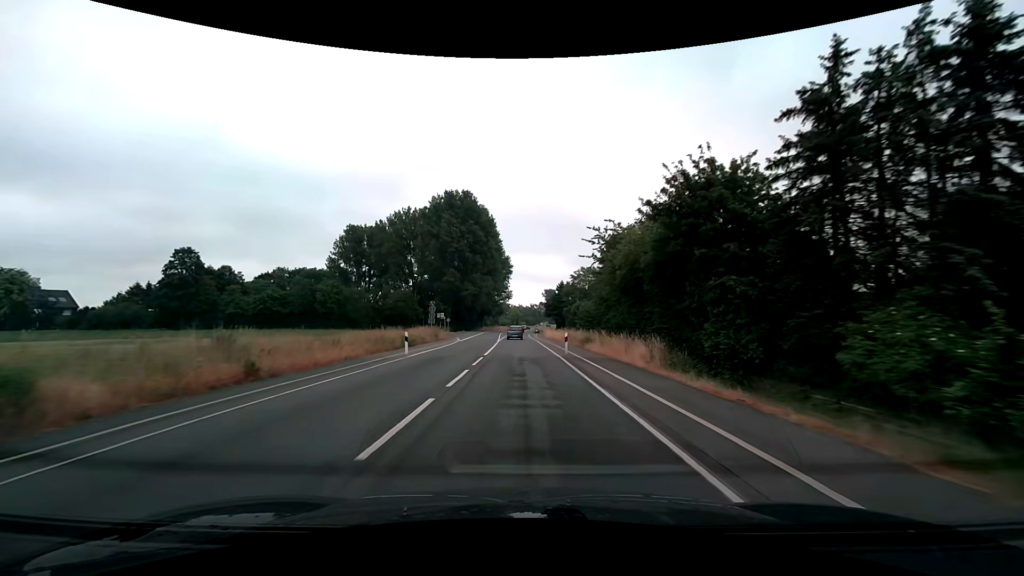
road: secondary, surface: asphalt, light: Day
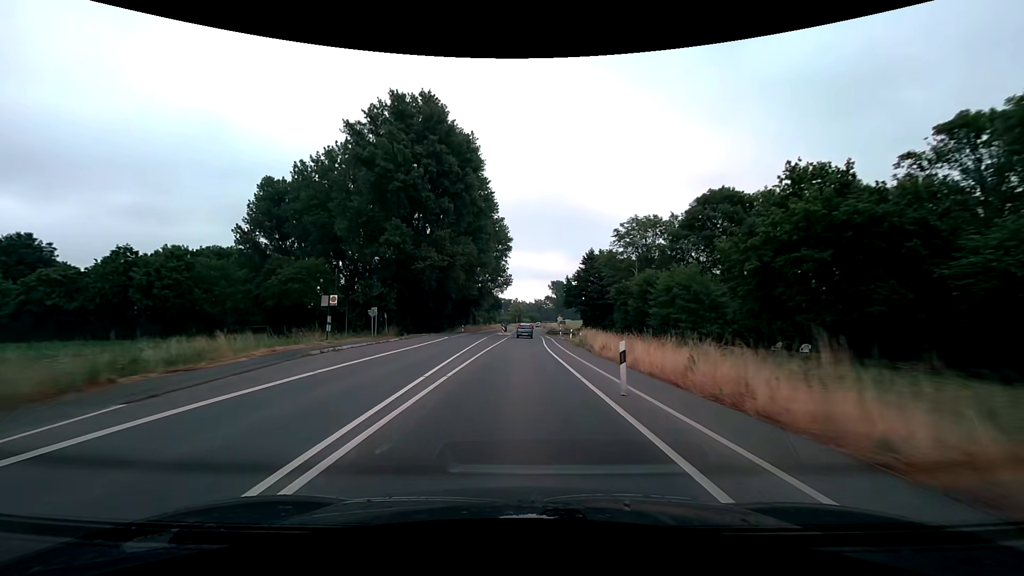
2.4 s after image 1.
(-0.5, +50.0) m; -1°
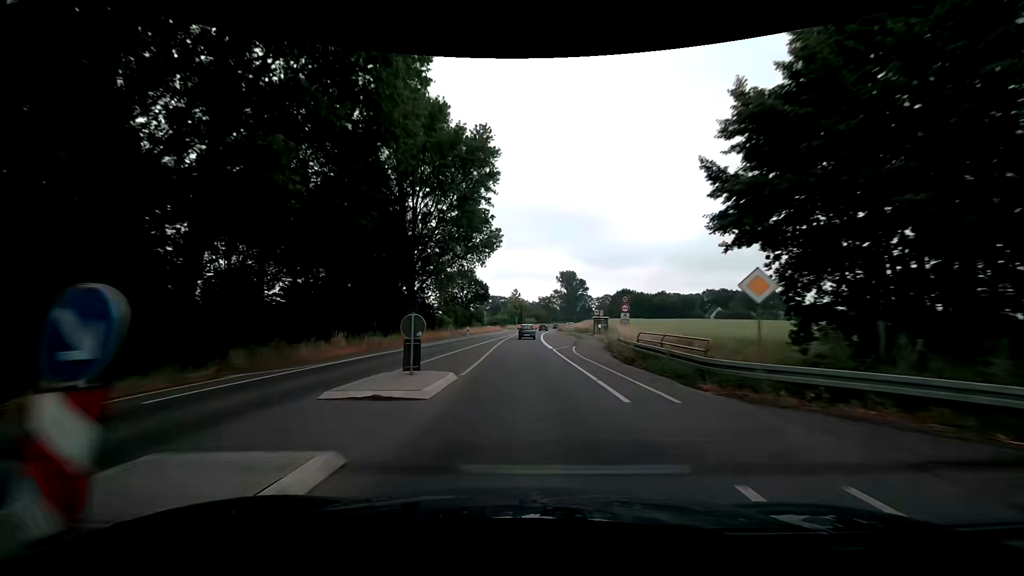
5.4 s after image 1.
(+0.3, +62.7) m; 0°
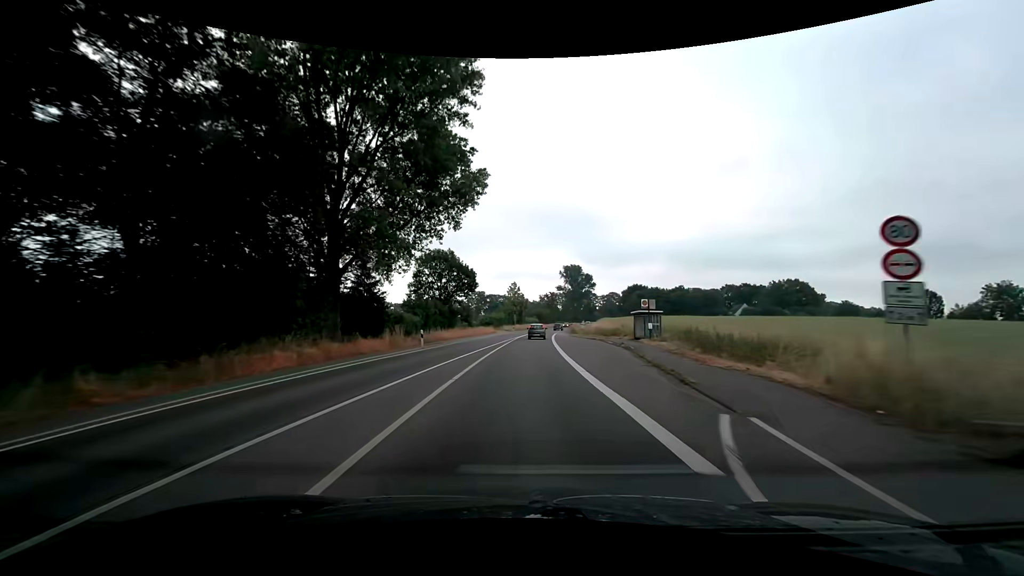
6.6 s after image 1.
(-0.2, +25.1) m; 0°
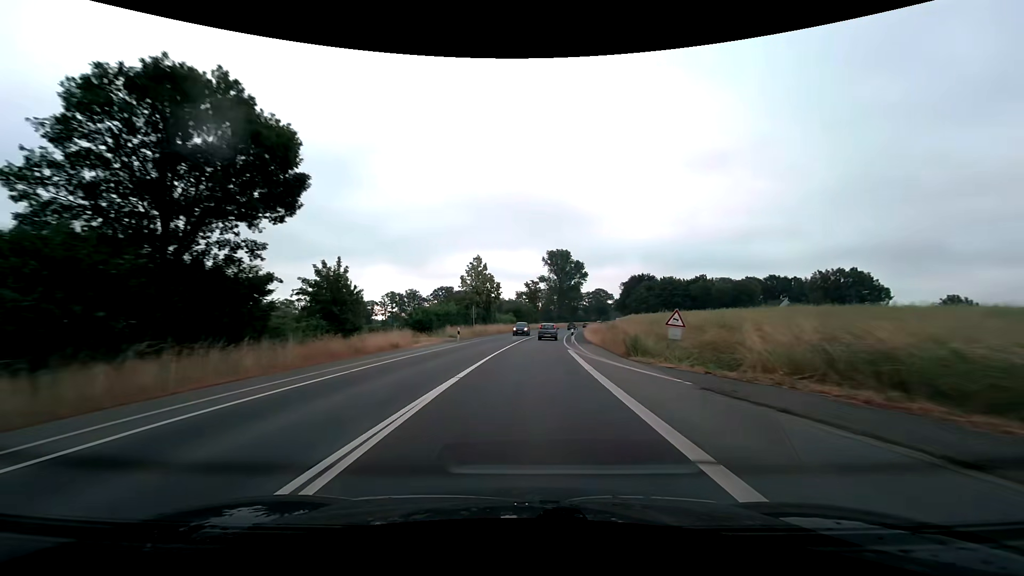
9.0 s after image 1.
(+0.9, +49.5) m; +2°
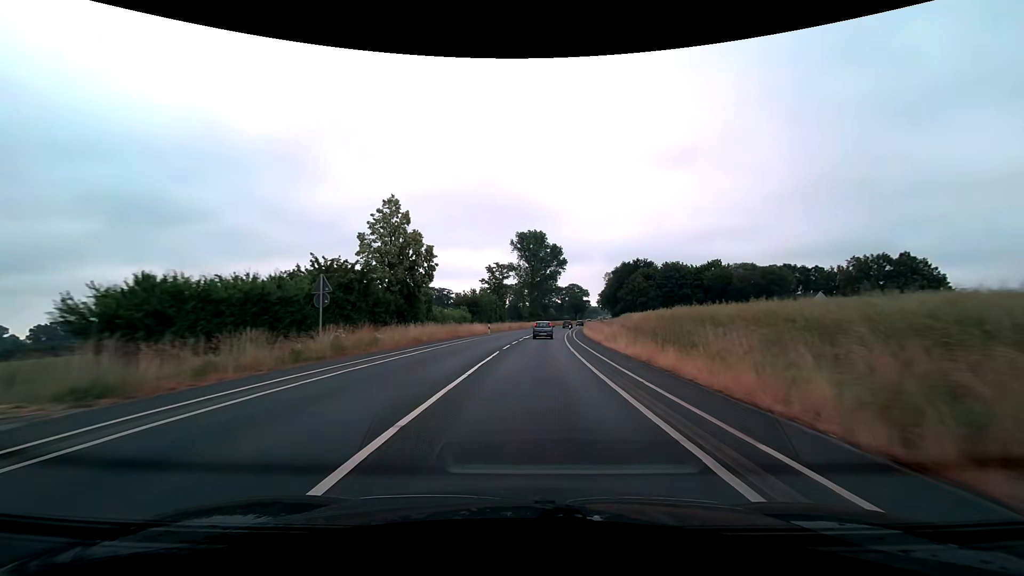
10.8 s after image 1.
(+1.2, +36.3) m; +4°
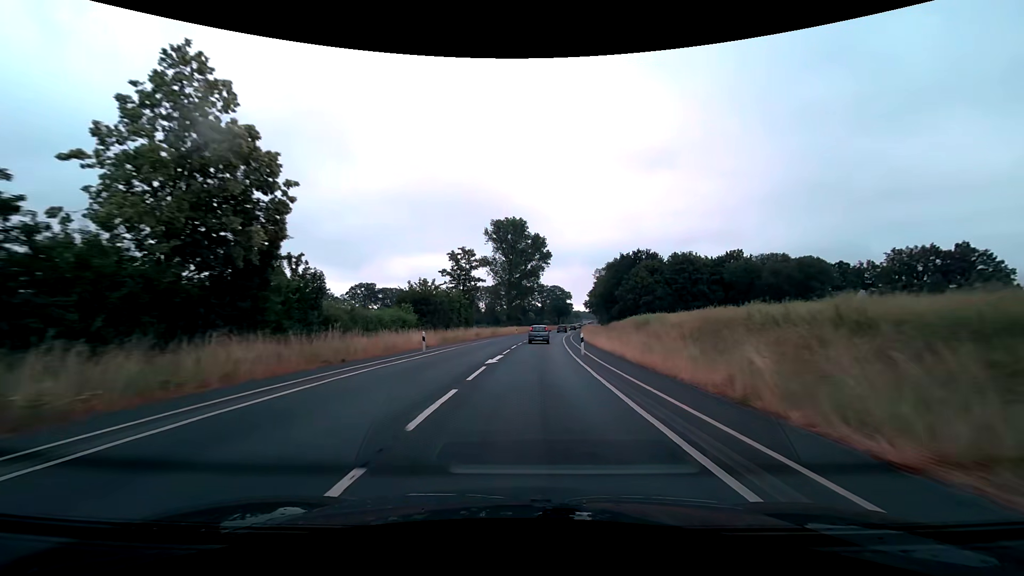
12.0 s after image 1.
(+0.6, +23.8) m; +3°
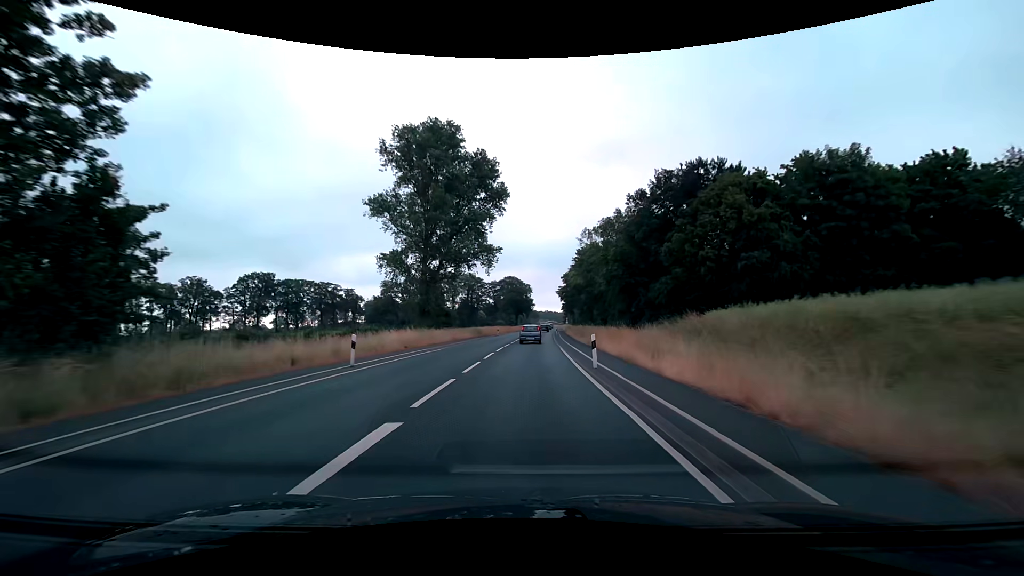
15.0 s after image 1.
(+3.0, +58.0) m; +5°
(0, +10) (0, +20) (+1, +30) (+1, +40) (+2, +50) (+2, +60) (+3, +70) (+3, +80) (+4, +90) (+4, +100) m
